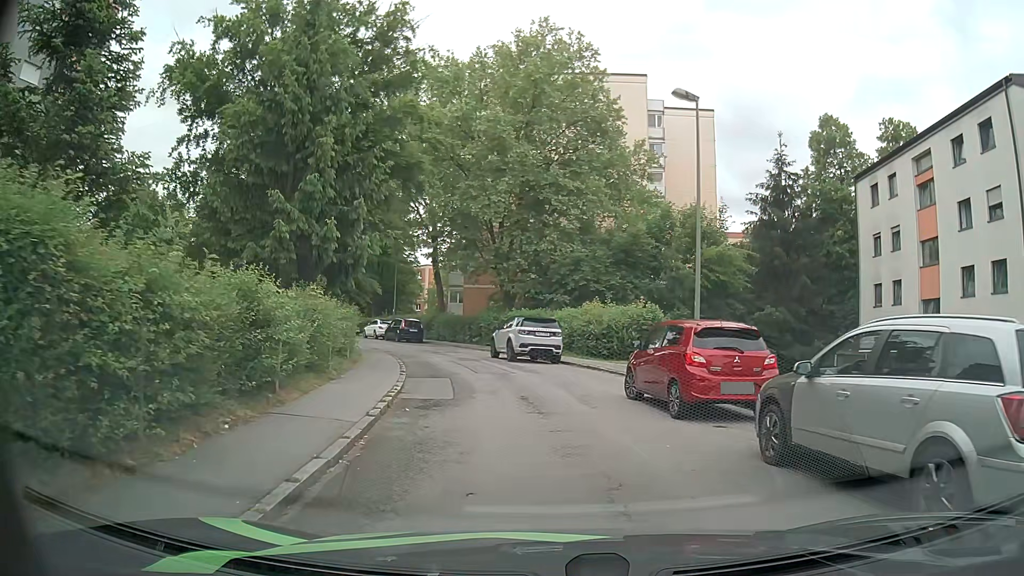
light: Day
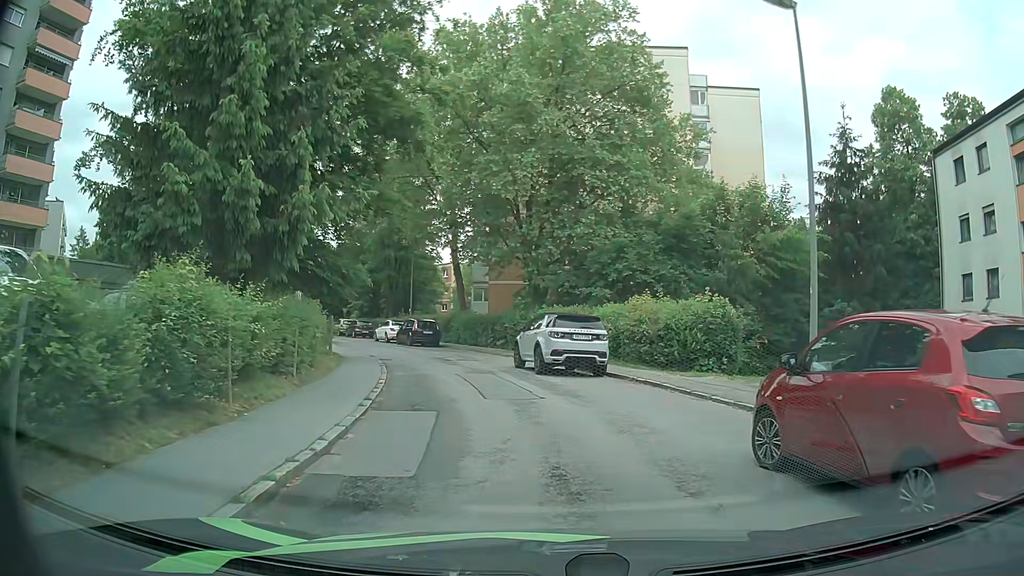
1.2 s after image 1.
(-0.2, +6.2) m; -3°
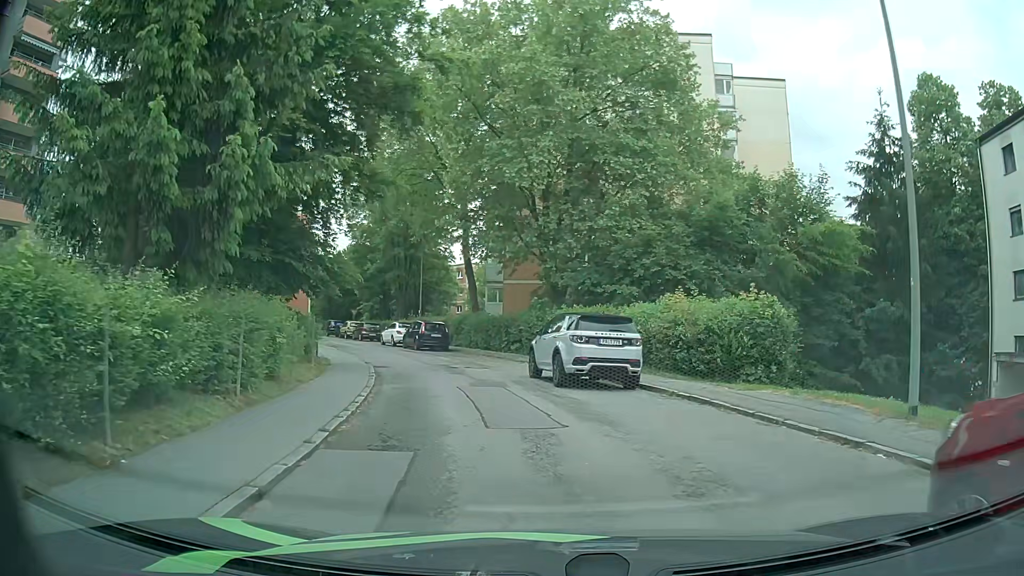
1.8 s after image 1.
(-0.1, +3.1) m; -1°
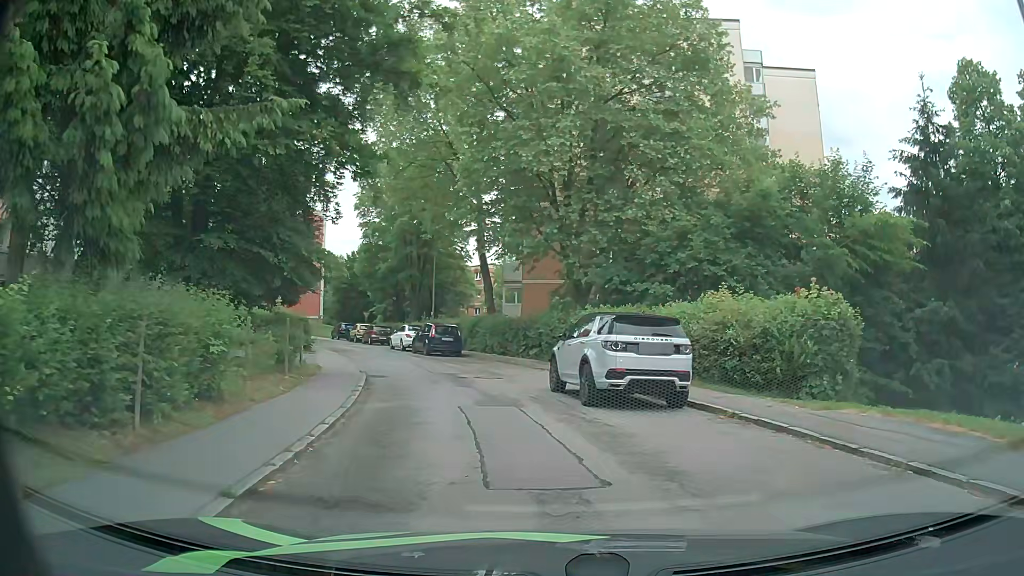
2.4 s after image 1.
(0.0, +3.1) m; -3°
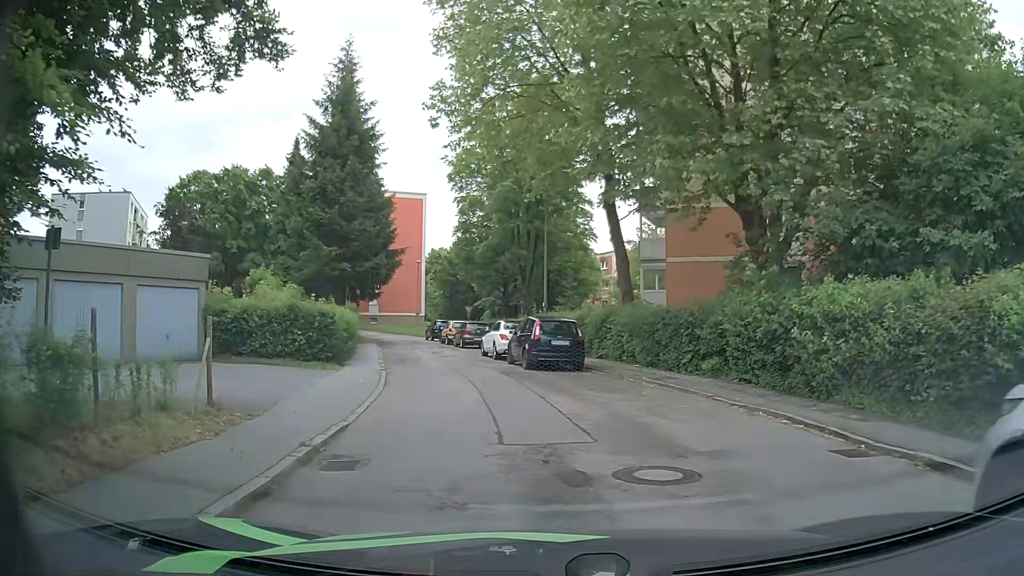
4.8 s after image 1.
(-0.9, +12.2) m; -9°
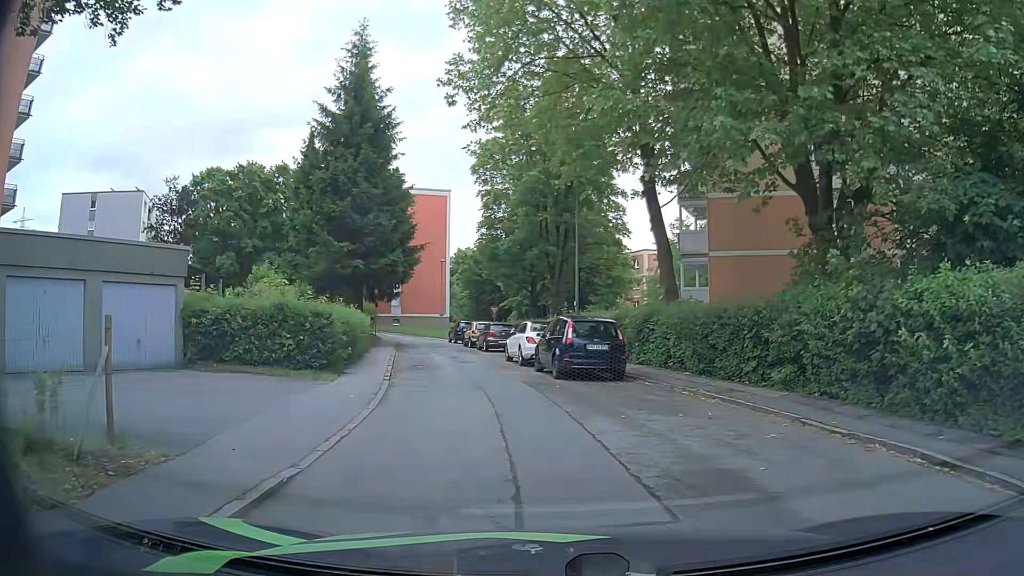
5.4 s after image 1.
(-0.1, +3.1) m; -2°
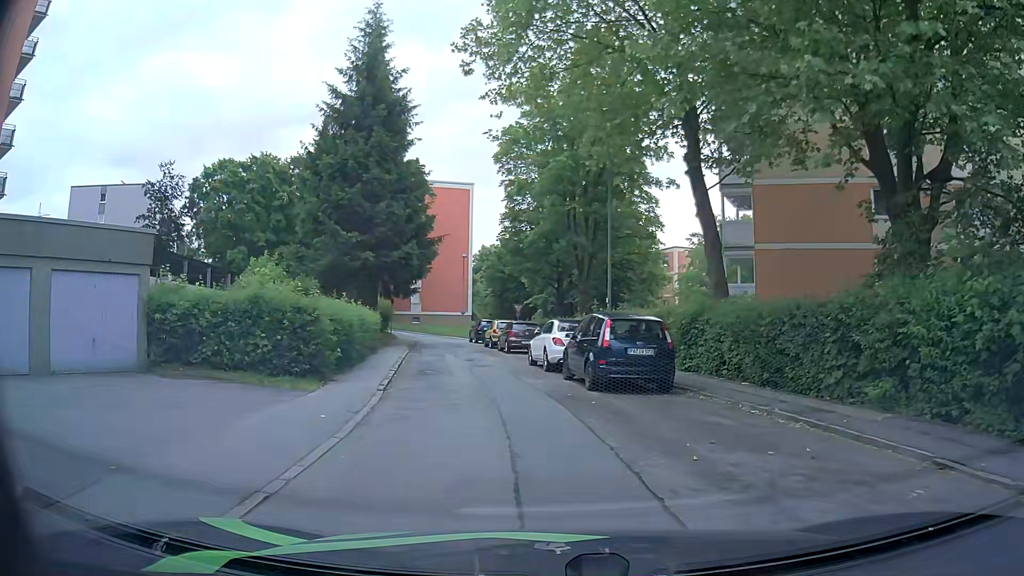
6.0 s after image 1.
(-0.1, +3.1) m; -5°
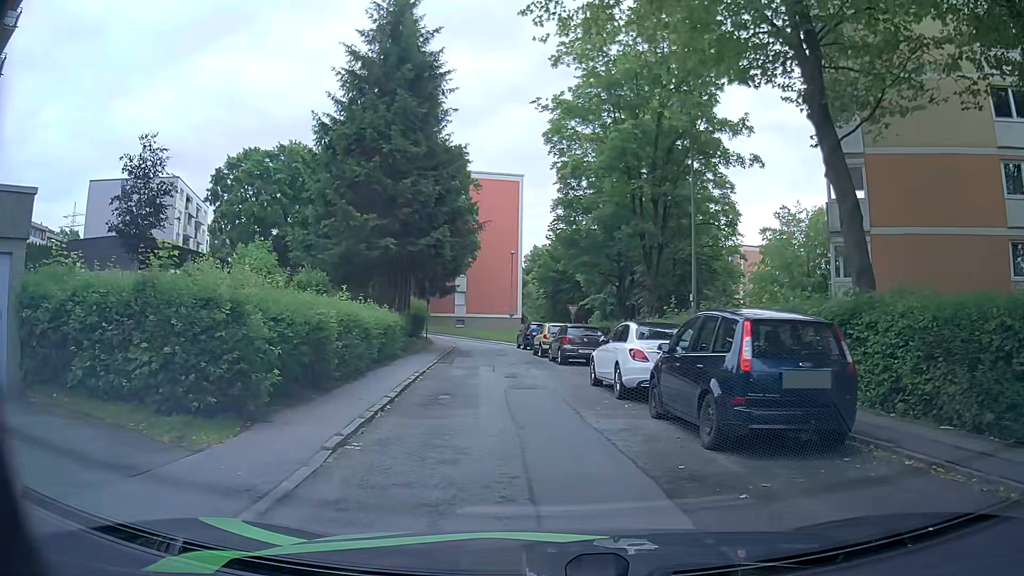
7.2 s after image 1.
(0.0, +6.1) m; -3°
